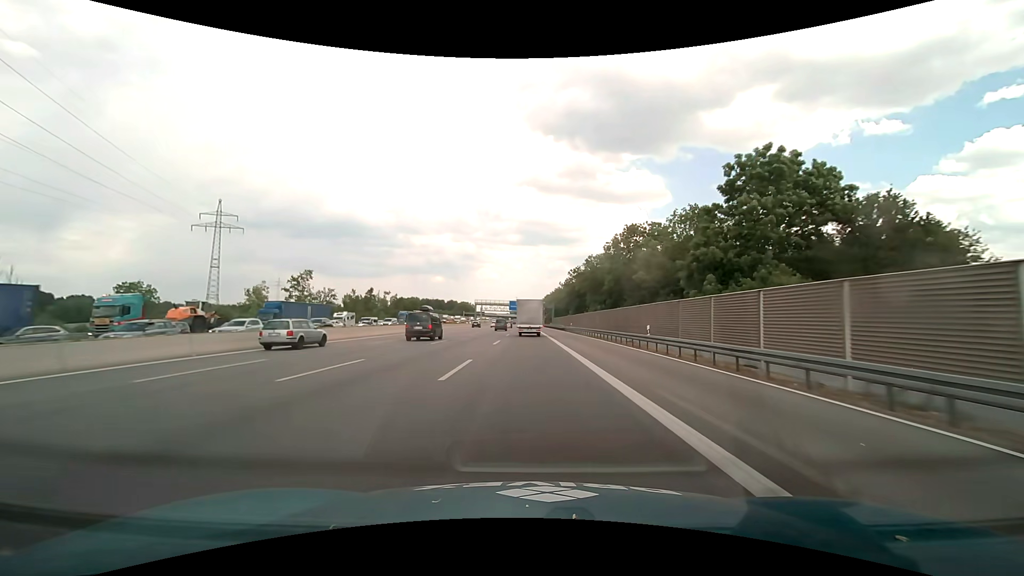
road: motorway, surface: asphalt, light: Day
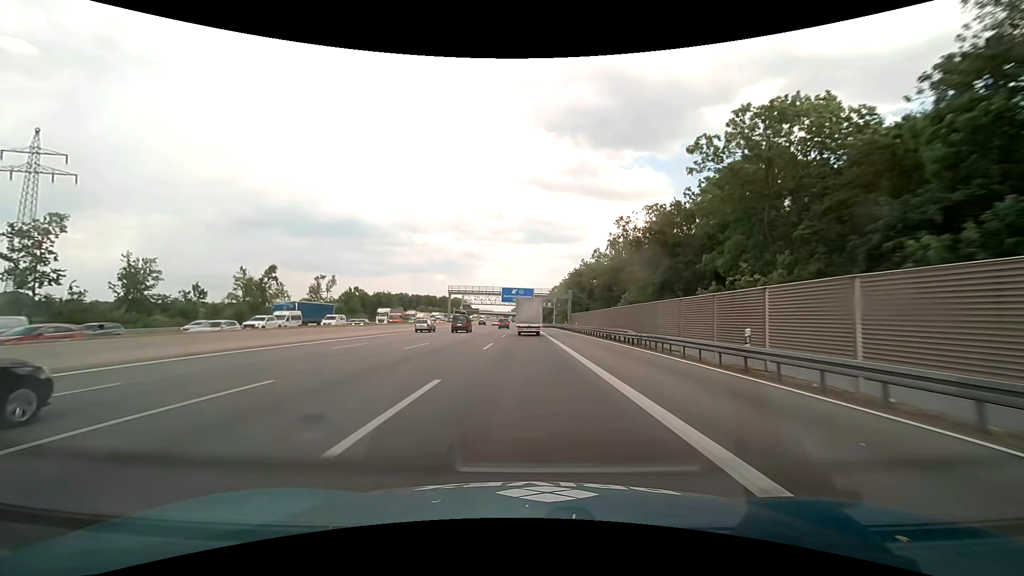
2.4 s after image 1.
(-0.2, +60.5) m; 0°
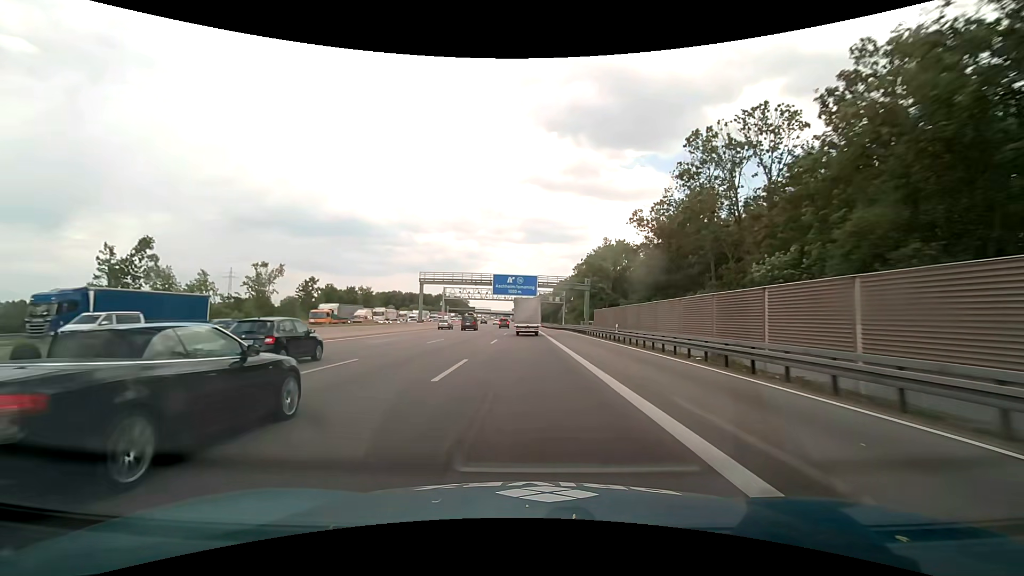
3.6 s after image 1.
(0.0, +30.2) m; 0°
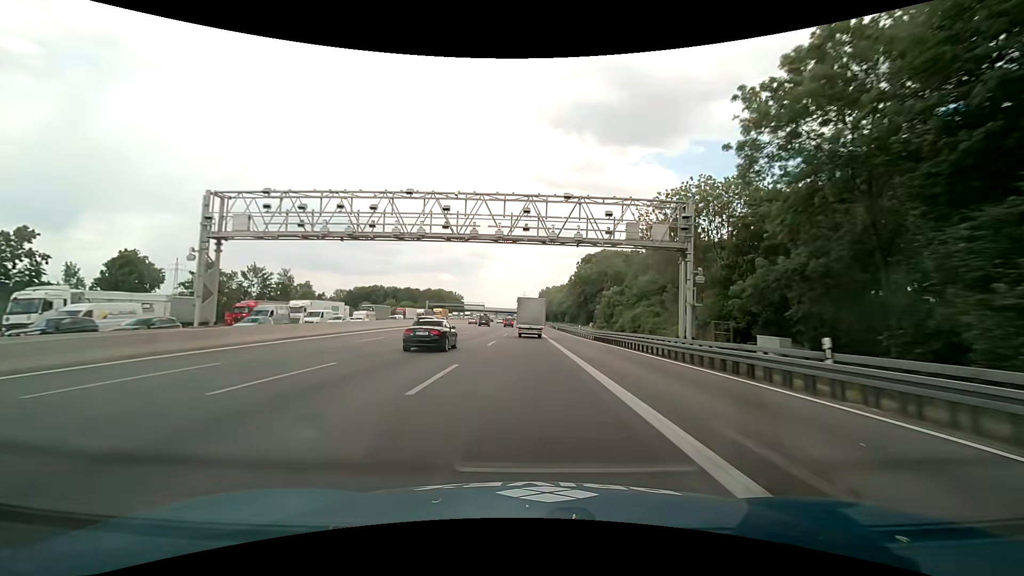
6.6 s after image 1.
(-0.2, +74.3) m; -1°
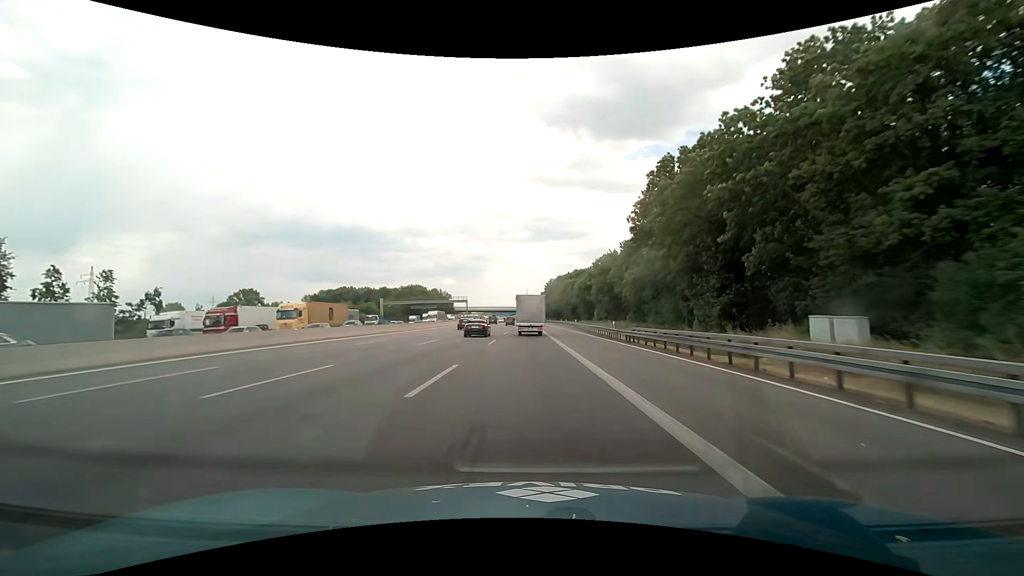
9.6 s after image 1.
(+0.3, +72.4) m; 0°
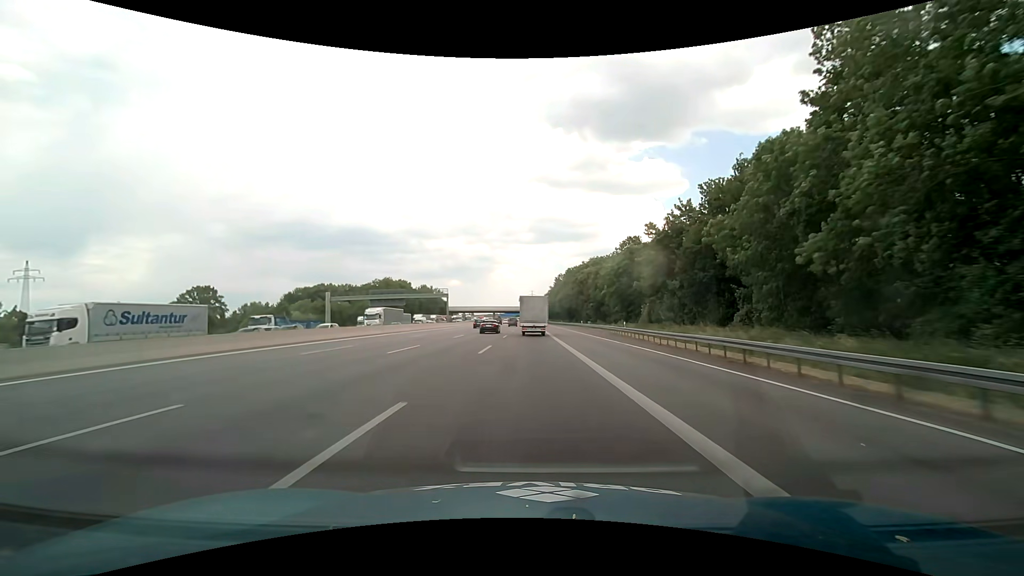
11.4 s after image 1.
(-0.3, +42.9) m; -1°
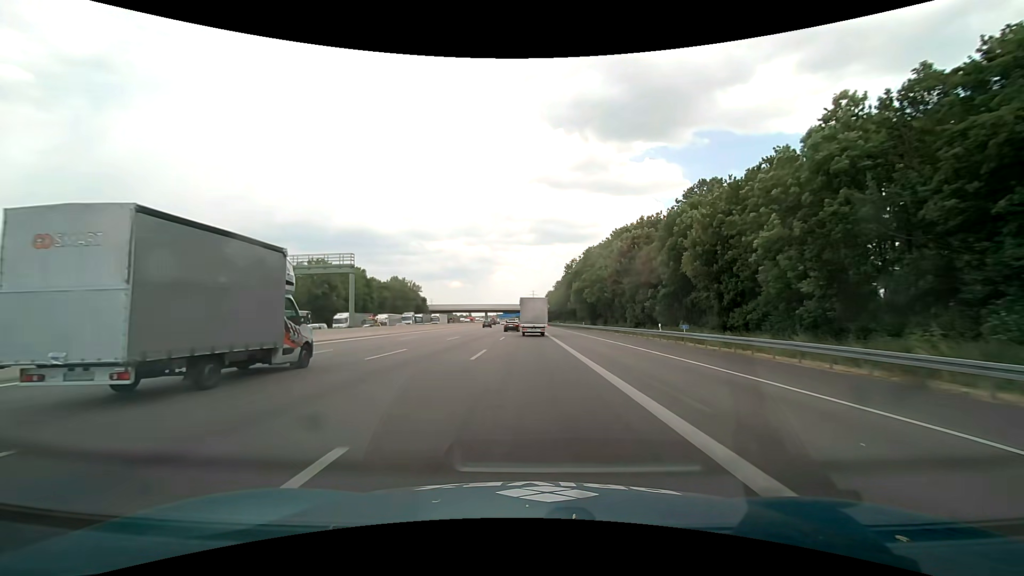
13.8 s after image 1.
(0.0, +57.0) m; 0°
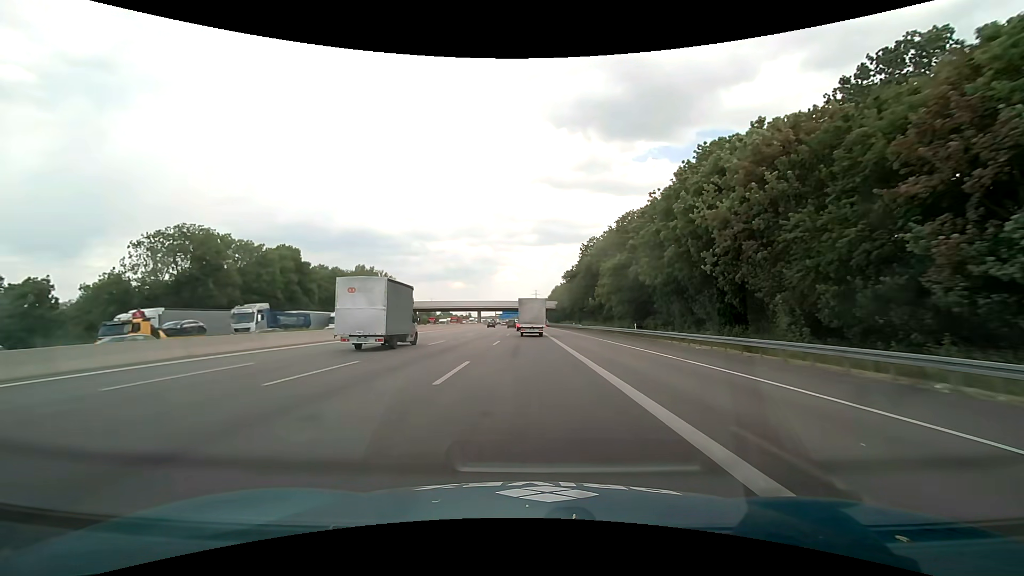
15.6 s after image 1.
(-0.2, +43.0) m; 0°
(0, +10) (0, +20) (0, +30) (0, +40) (0, +50) (0, +60) (0, +70) (0, +80) (0, +90) (0, +100) m
